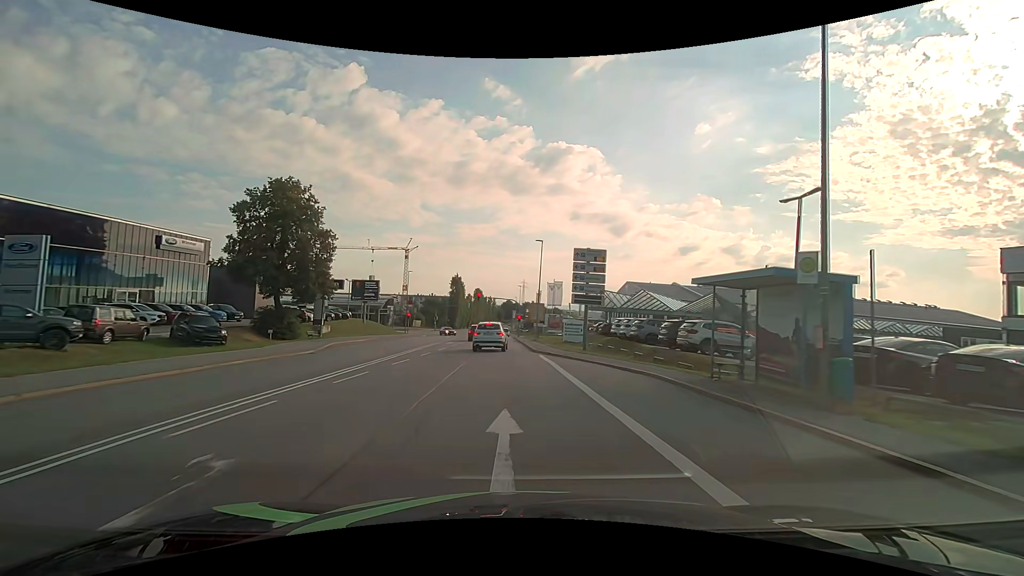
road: secondary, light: Day
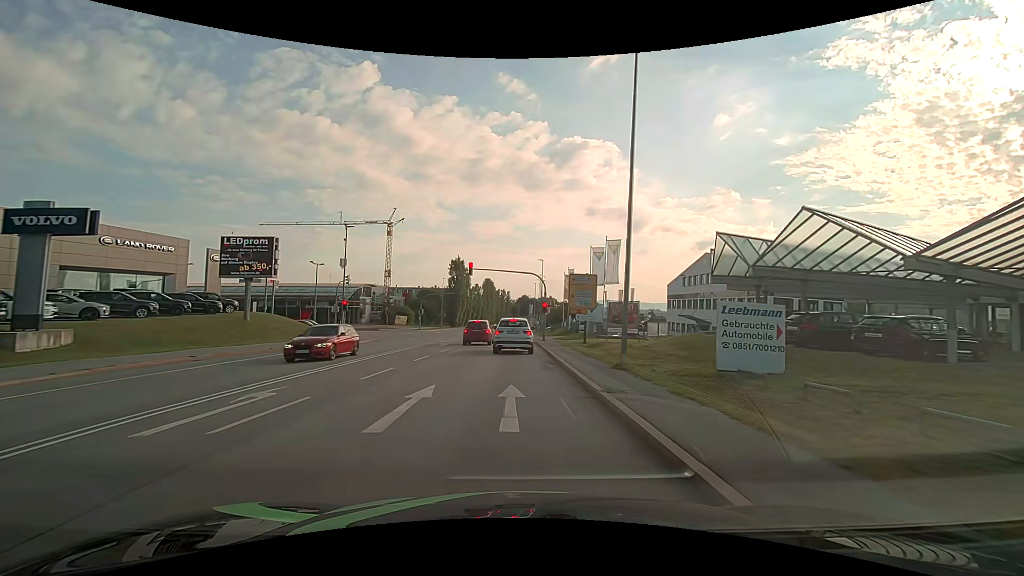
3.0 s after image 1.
(-0.7, +35.6) m; -2°
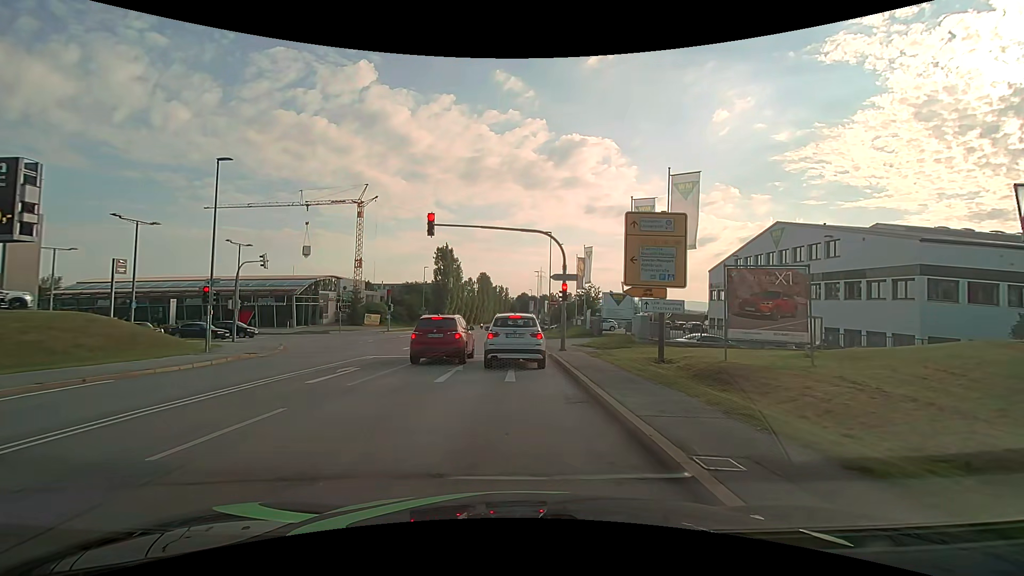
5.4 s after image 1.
(+0.1, +18.8) m; 0°
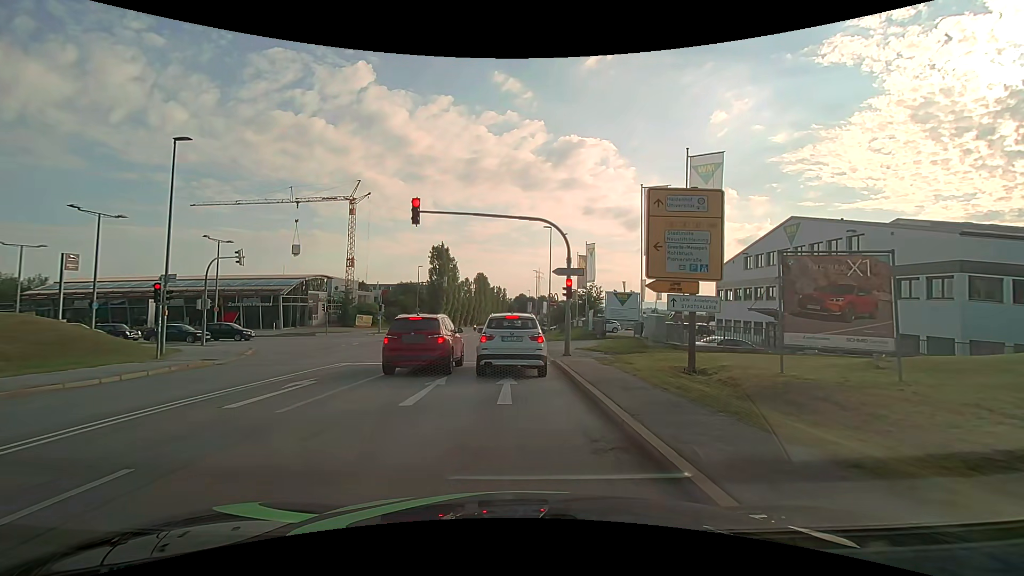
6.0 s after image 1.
(0.0, +3.1) m; 0°
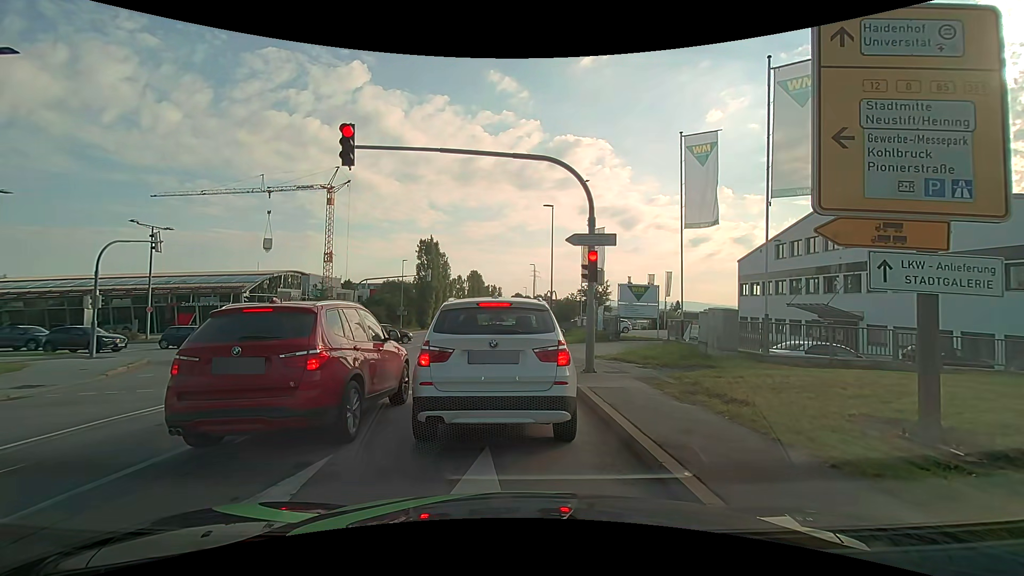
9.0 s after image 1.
(+0.1, +7.6) m; +2°
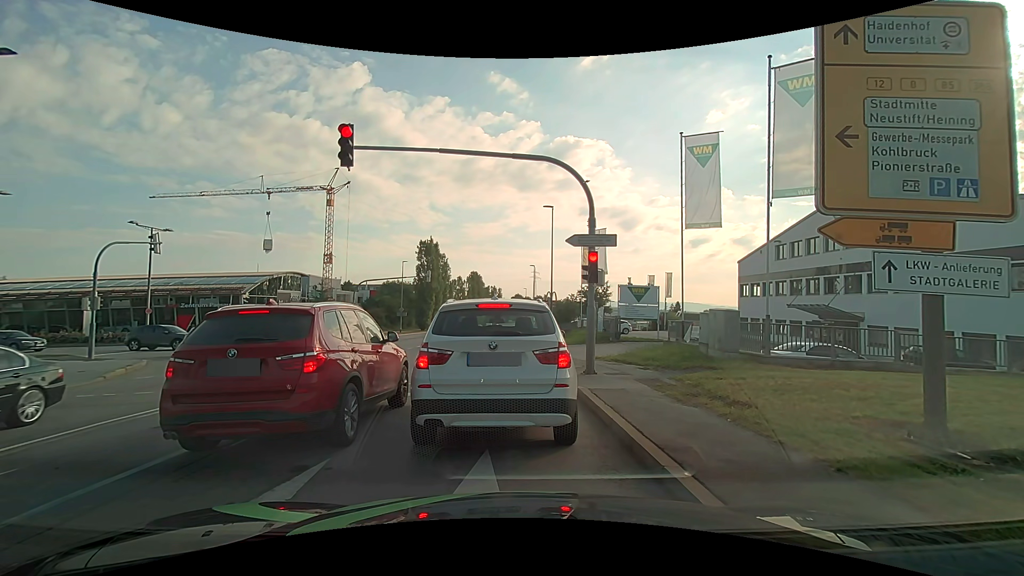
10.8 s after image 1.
(0.0, +0.2) m; 0°
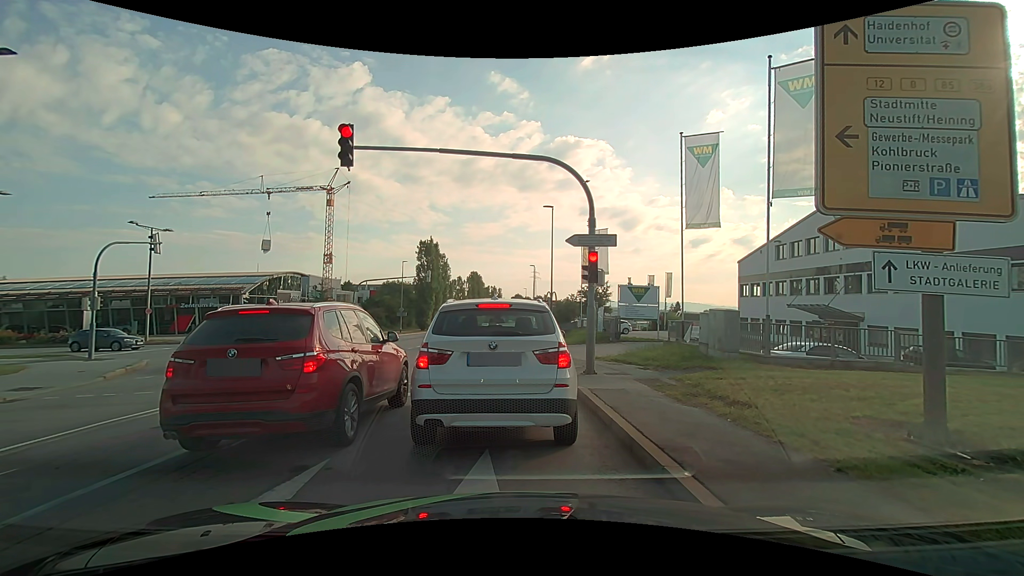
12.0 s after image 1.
(0.0, 0.0) m; 0°
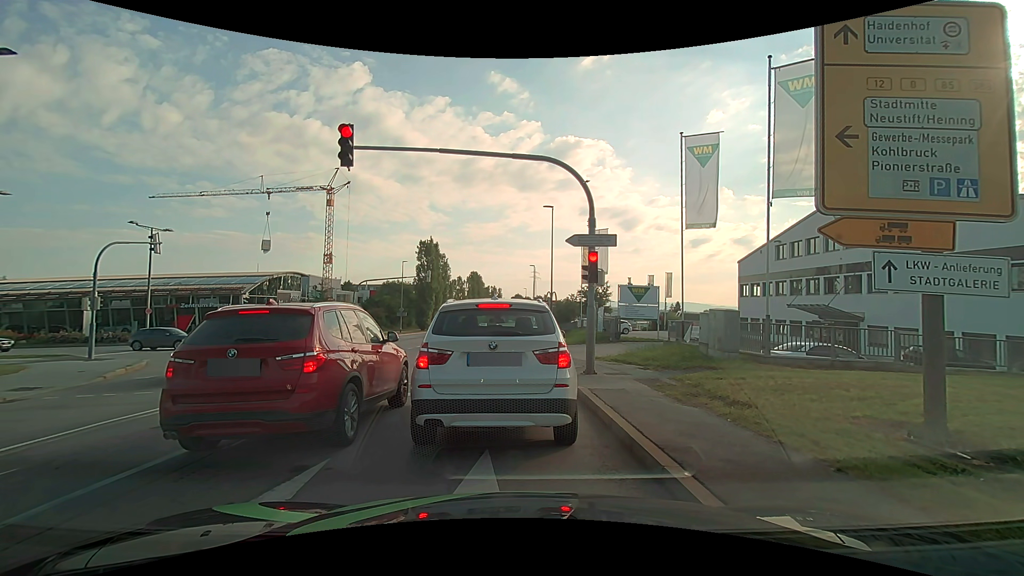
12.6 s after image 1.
(0.0, 0.0) m; 0°
(0, +10) (-1, +20) (-1, +30) (-1, +40) (-2, +50) (-2, +60) (-3, +70) (-3, +80) (-3, +90) (-4, +100) m
